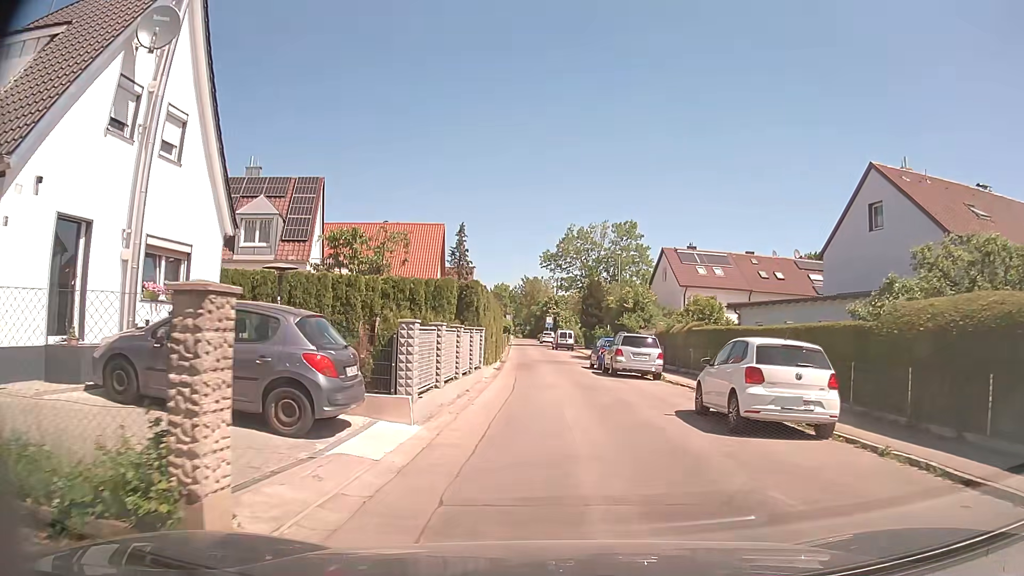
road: residential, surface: asphalt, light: Day
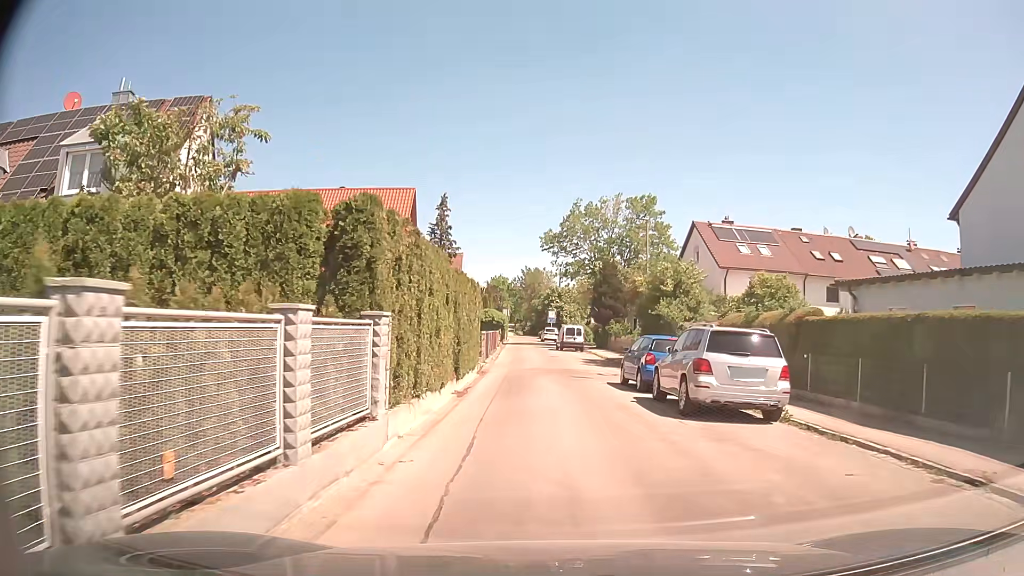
(-0.1, +12.8) m; -1°
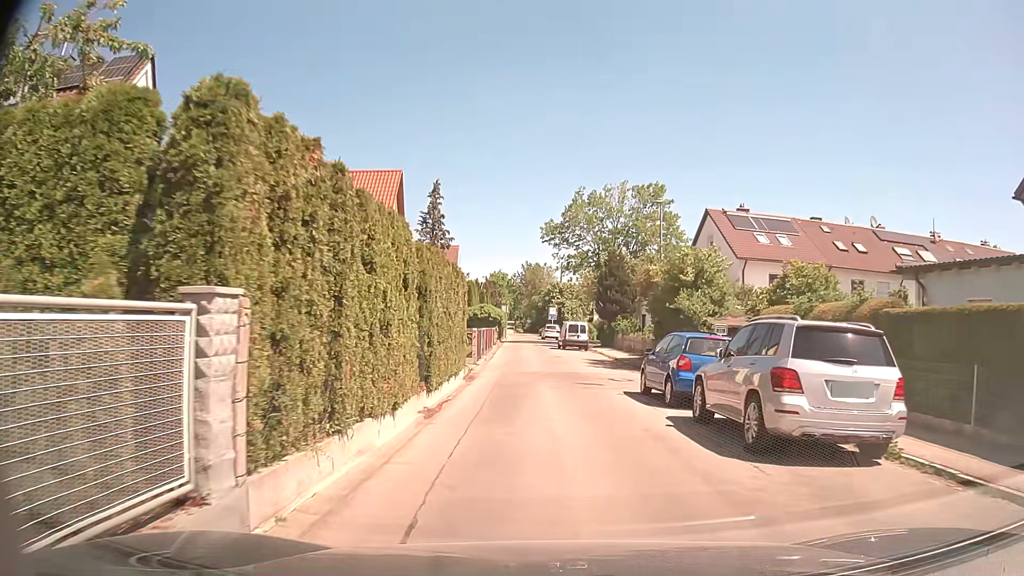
(0.0, +4.1) m; 0°
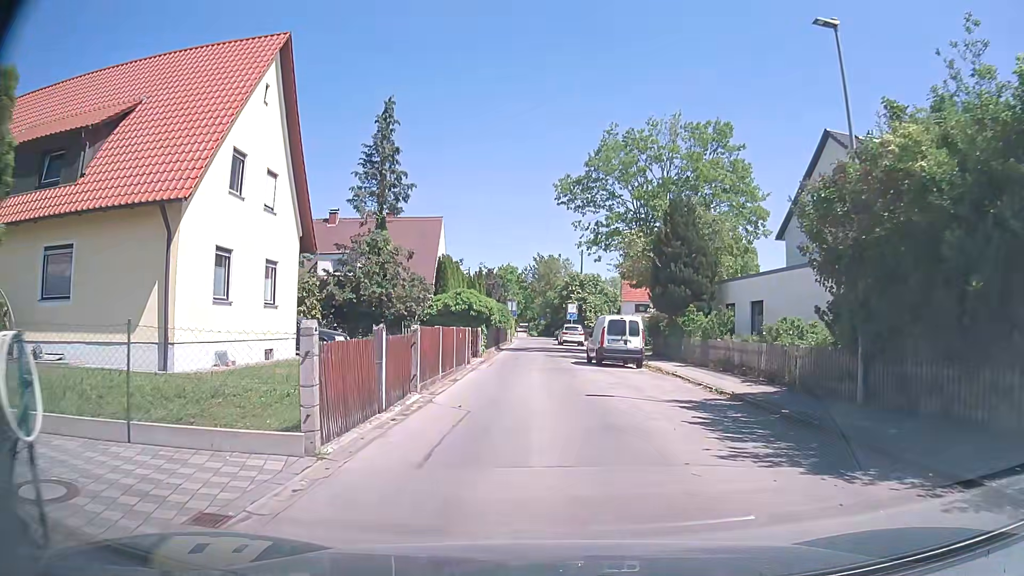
(0.0, +19.2) m; -2°
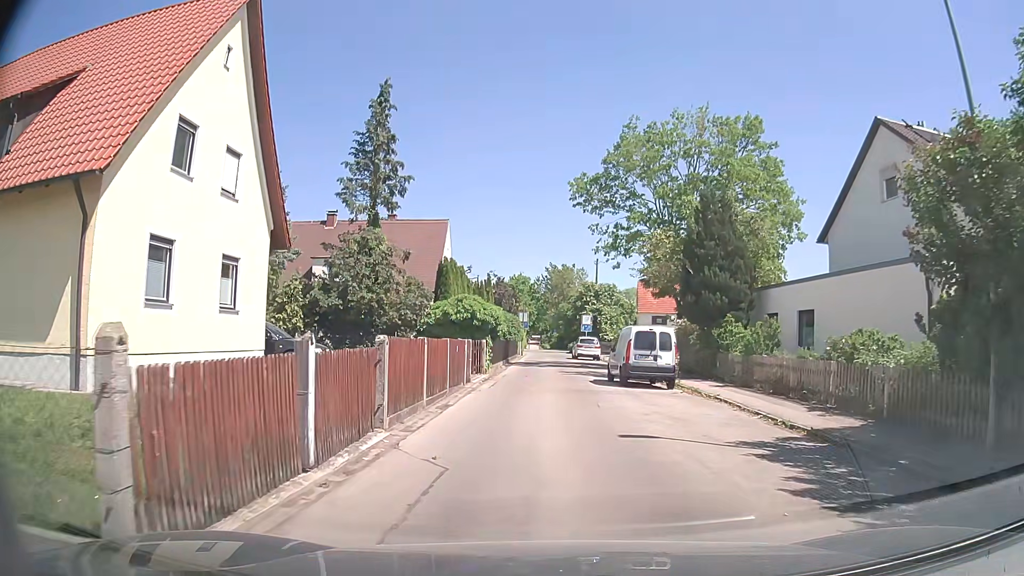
(0.0, +3.7) m; 0°
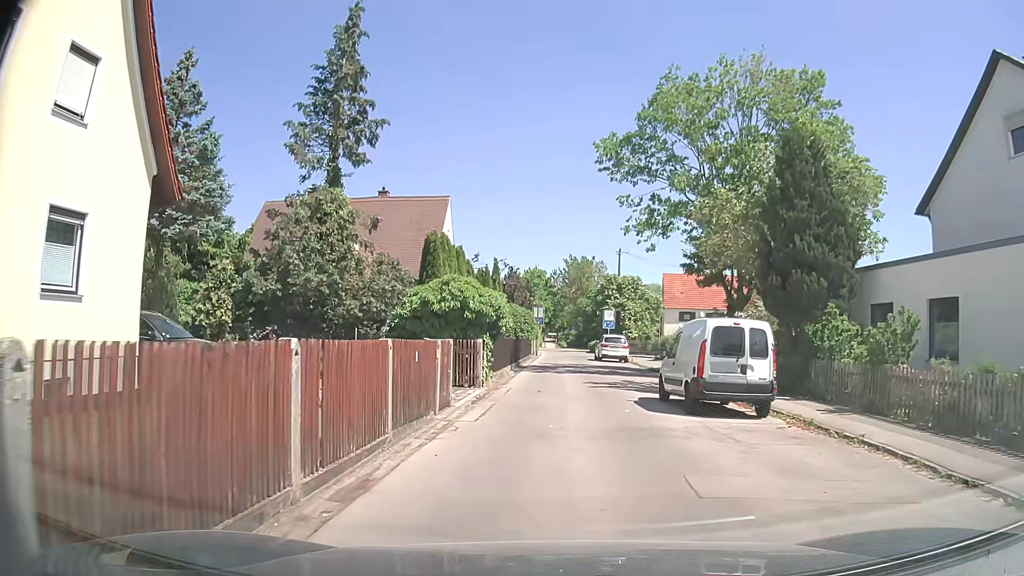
(-0.2, +7.3) m; -2°
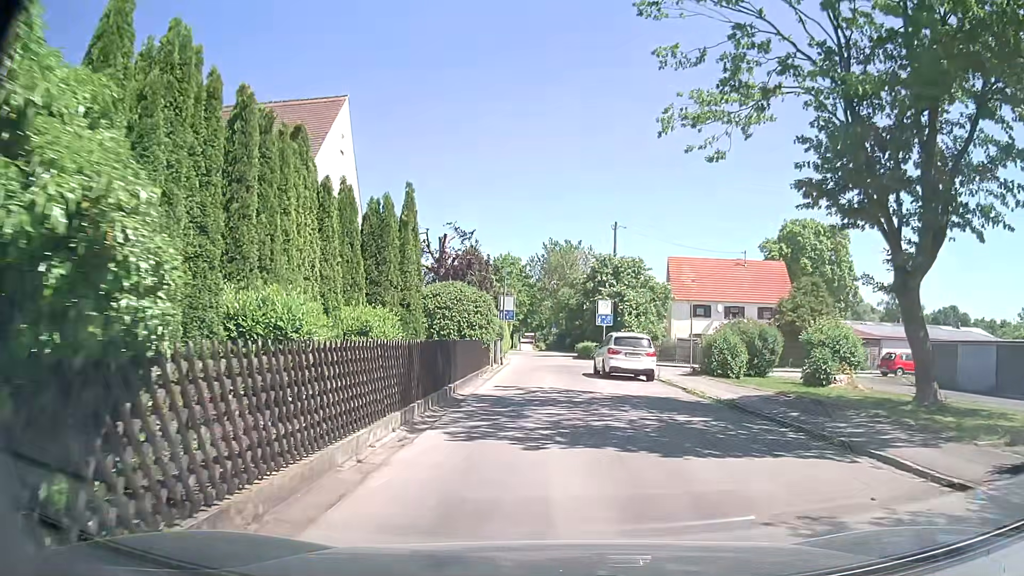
(+0.6, +17.2) m; +3°
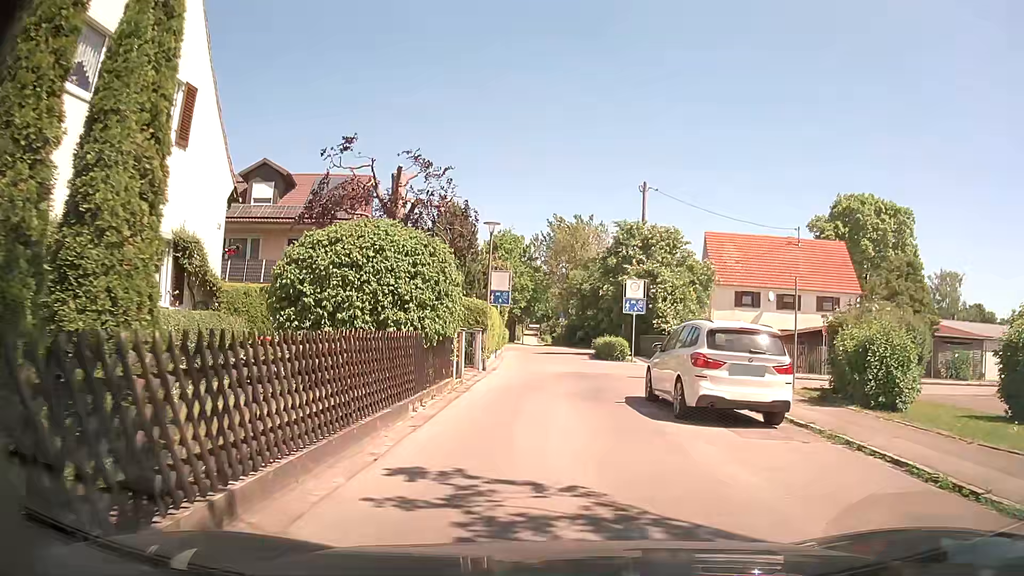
(-0.1, +12.6) m; -3°
